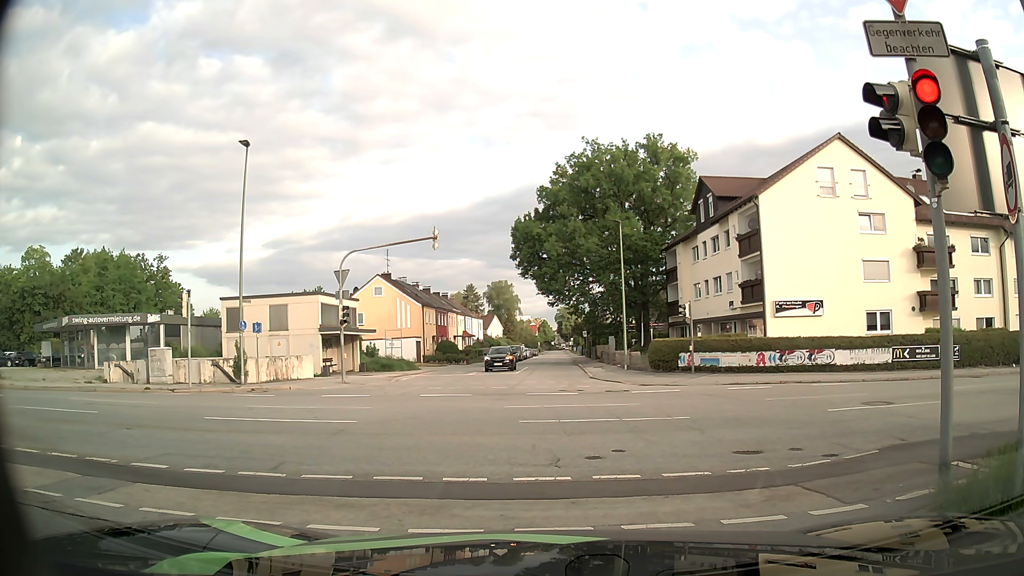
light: Day
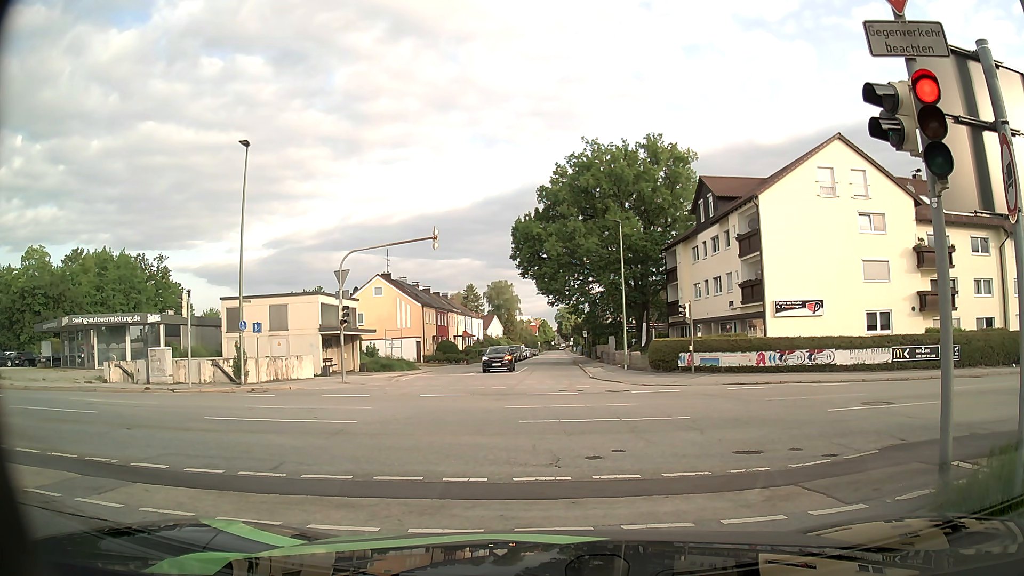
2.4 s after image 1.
(0.0, 0.0) m; 0°
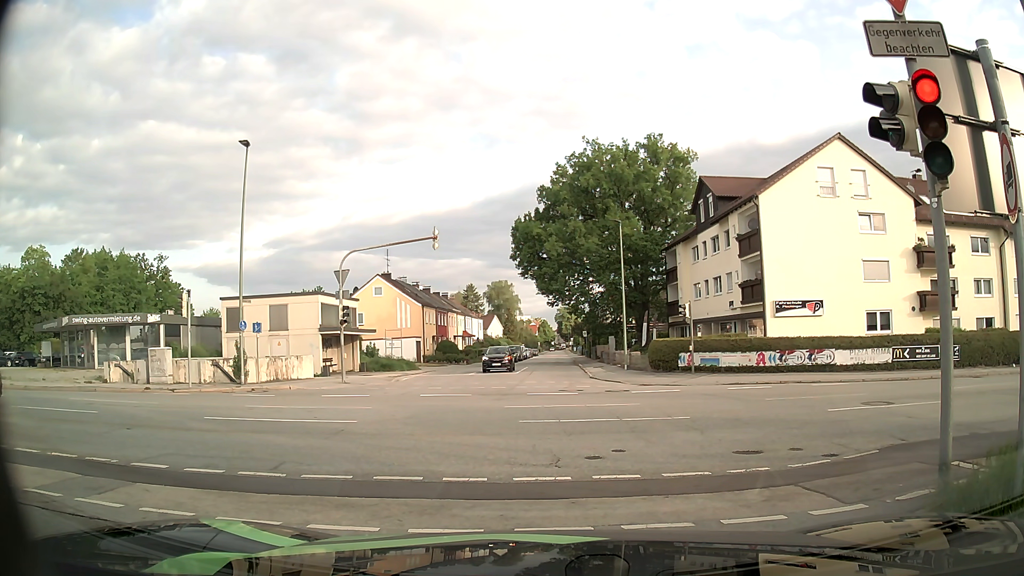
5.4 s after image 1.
(0.0, 0.0) m; 0°
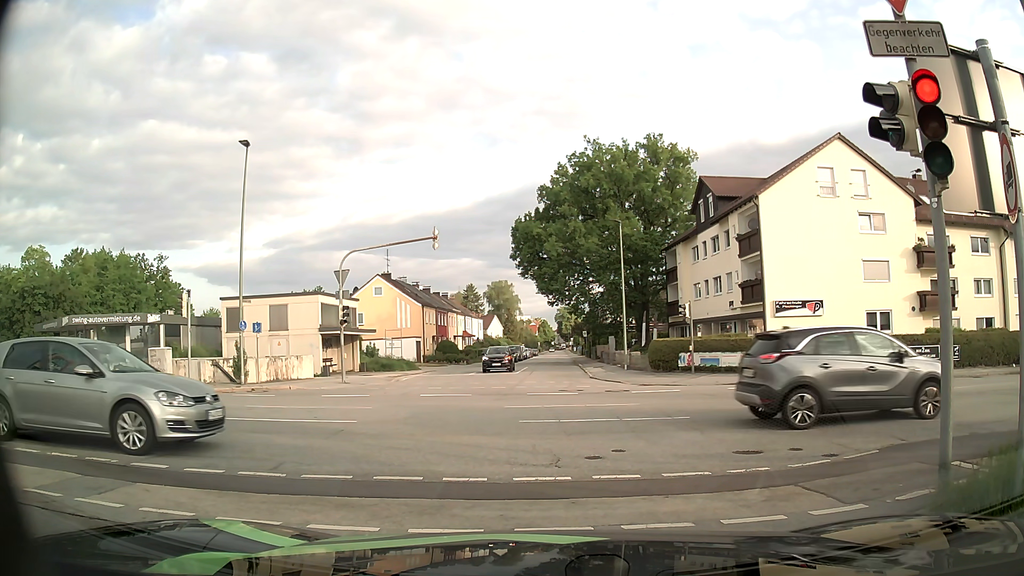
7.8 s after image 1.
(0.0, 0.0) m; 0°
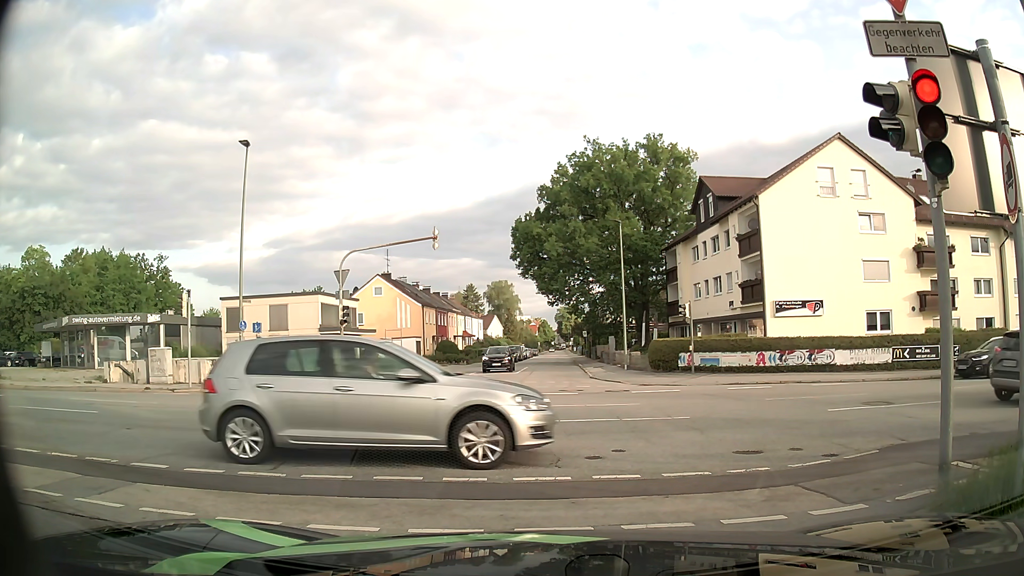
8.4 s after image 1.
(0.0, 0.0) m; 0°
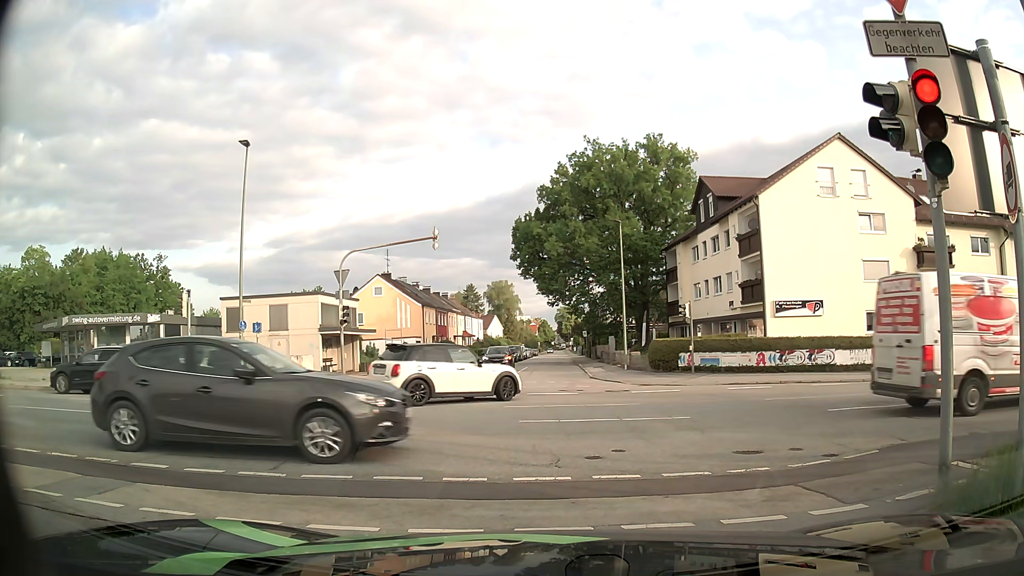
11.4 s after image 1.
(0.0, 0.0) m; 0°
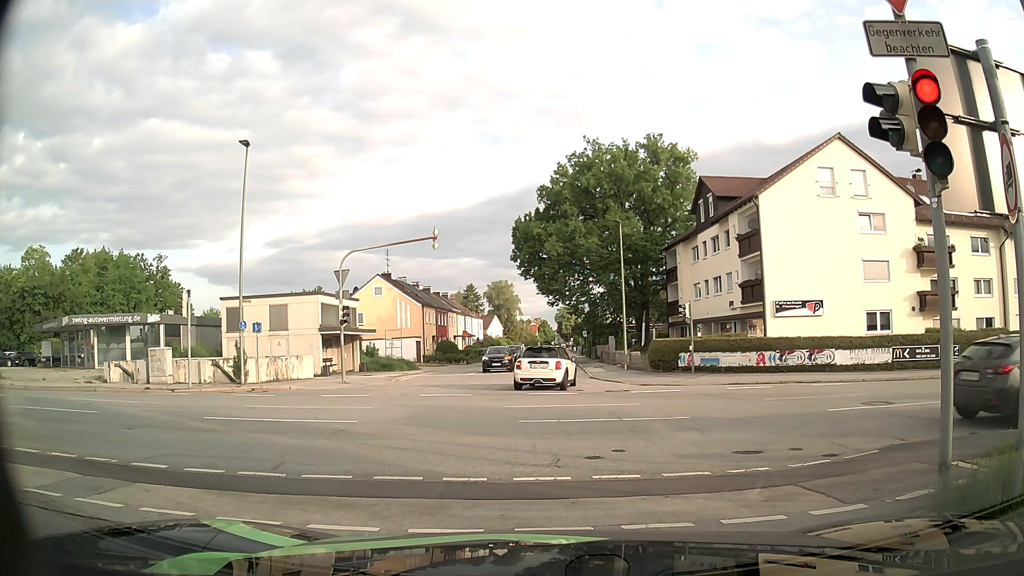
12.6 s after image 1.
(0.0, 0.0) m; 0°
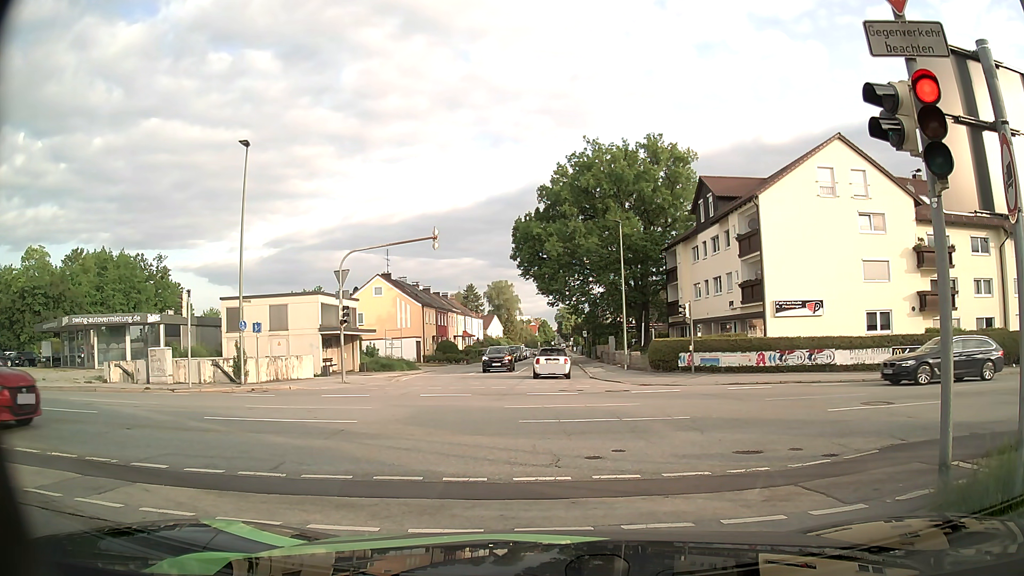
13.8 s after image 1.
(0.0, 0.0) m; 0°
